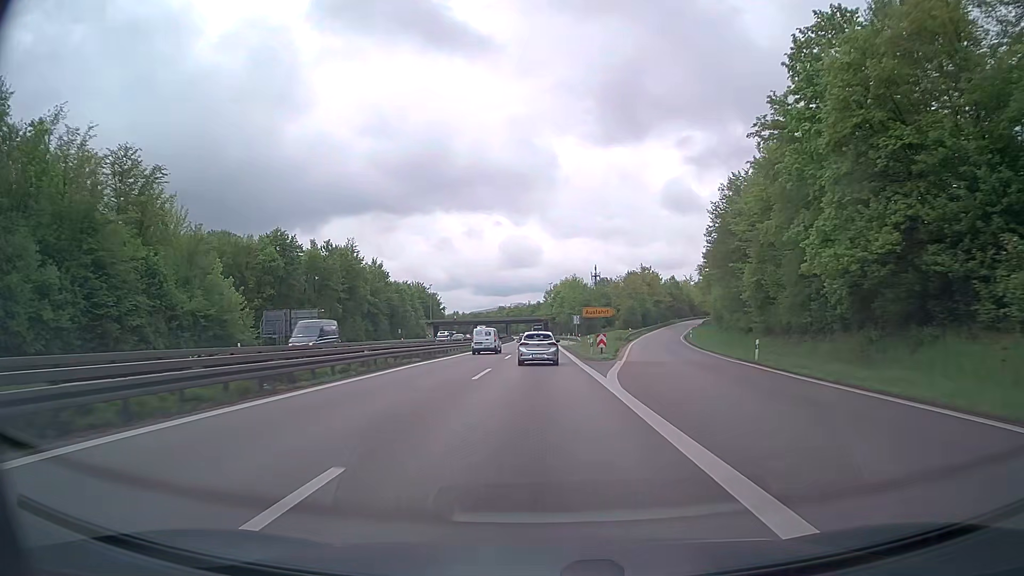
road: trunk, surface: asphalt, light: Day
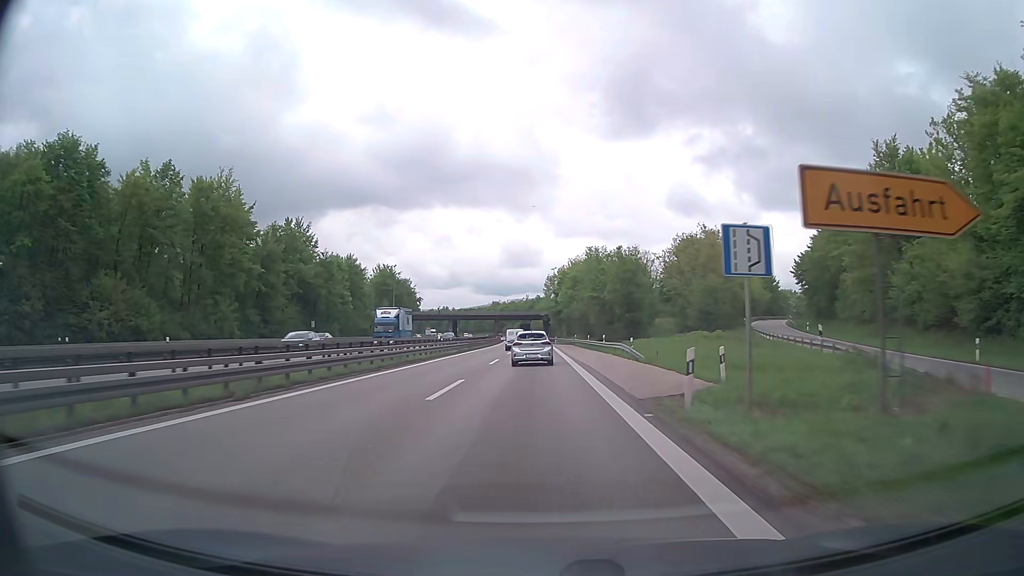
(0.0, +57.3) m; 0°
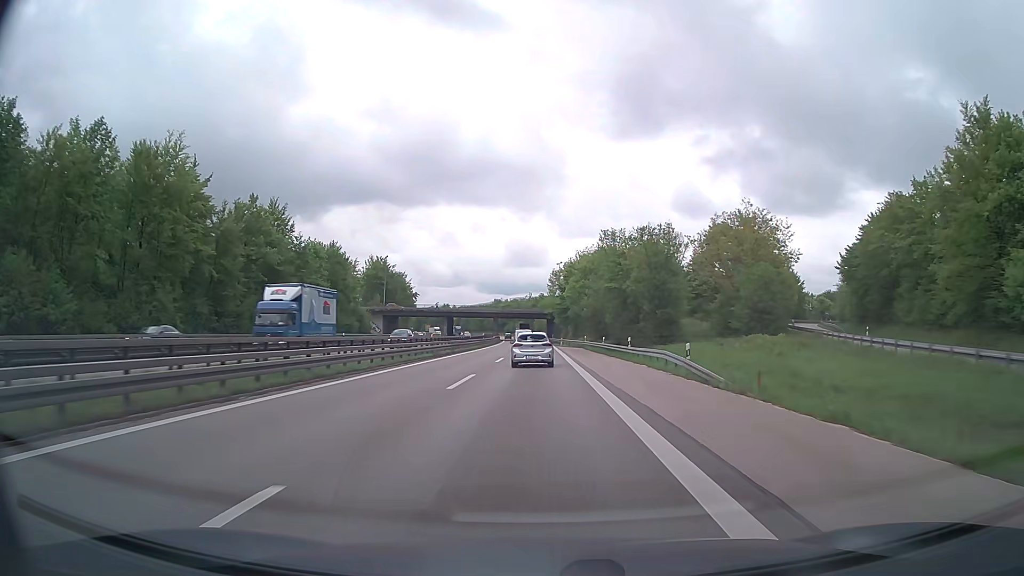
(0.0, +14.3) m; 0°
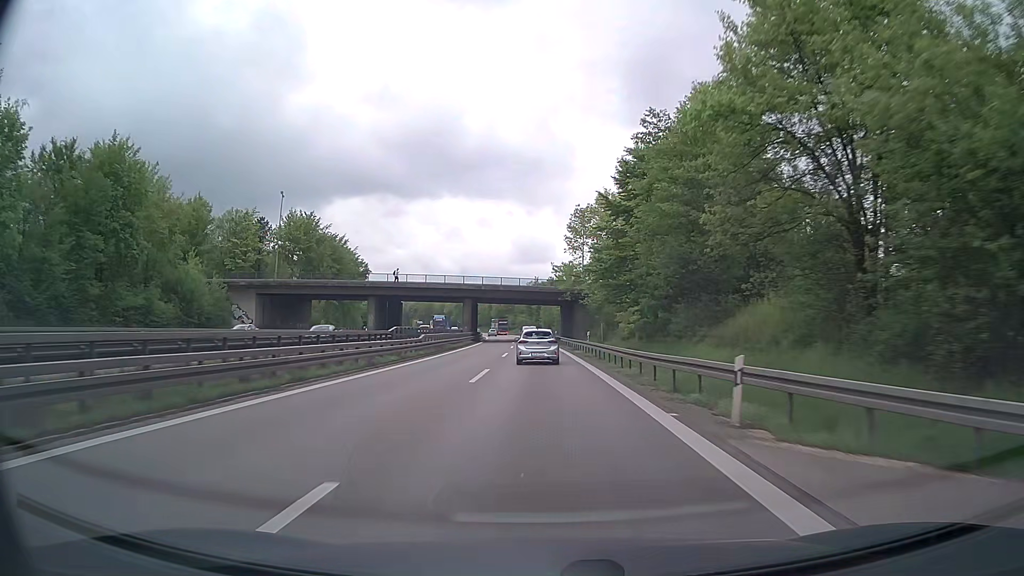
(-0.4, +70.0) m; 0°
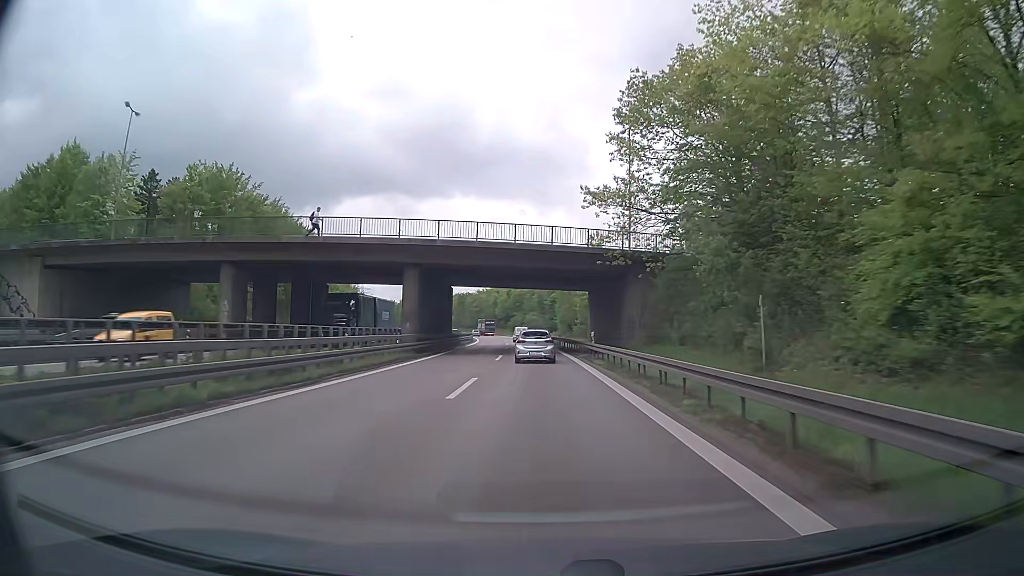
(-0.5, +40.4) m; -1°
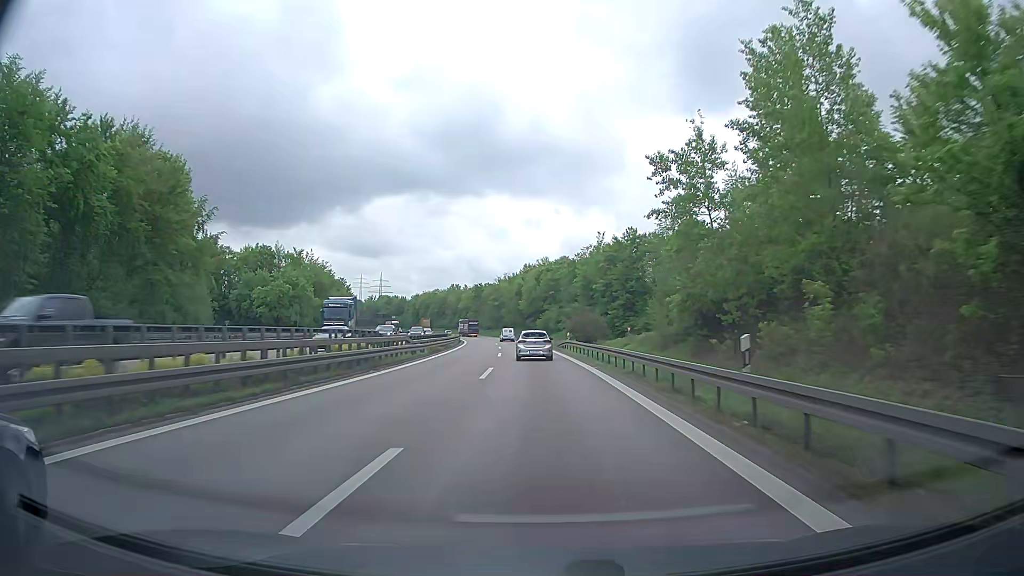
(-1.1, +66.2) m; -3°
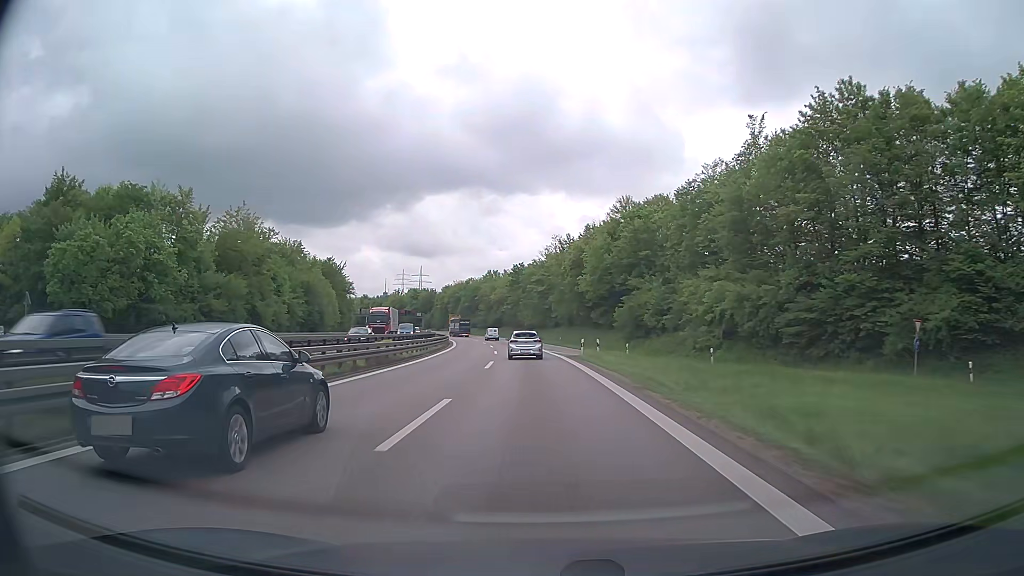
(-1.9, +66.6) m; -4°
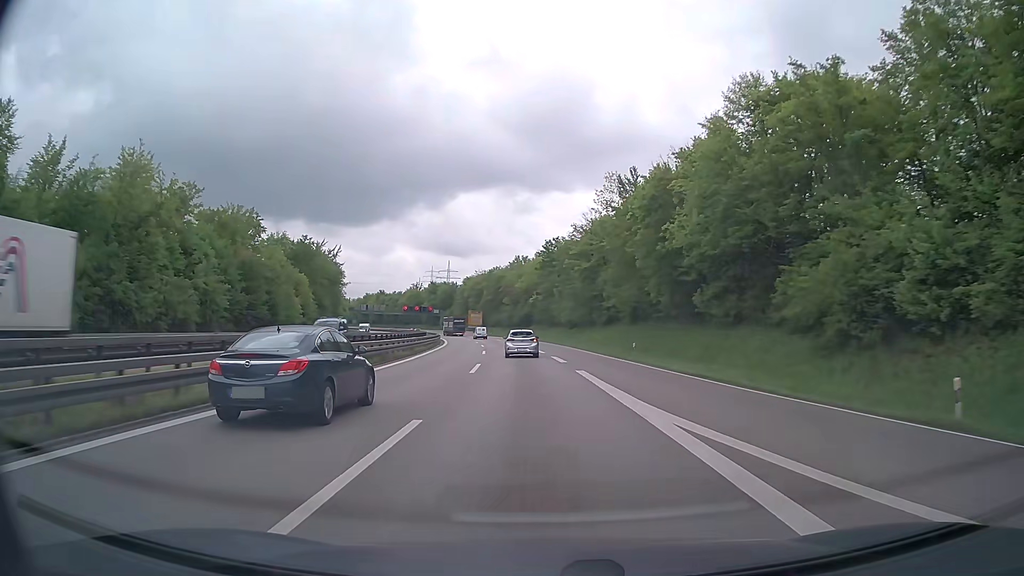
(-0.9, +39.5) m; -3°
(0, +10) (0, +20) (-1, +30) (-2, +40) (-2, +50) (-4, +60) (-5, +70) (-6, +80) (-8, +90) (-9, +99) m
